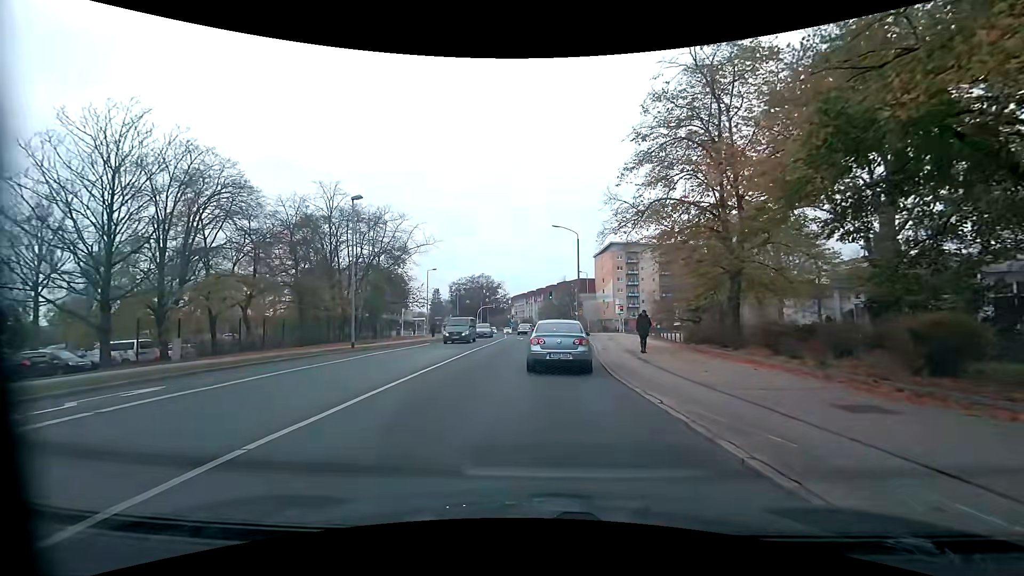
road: tertiary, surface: asphalt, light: Day
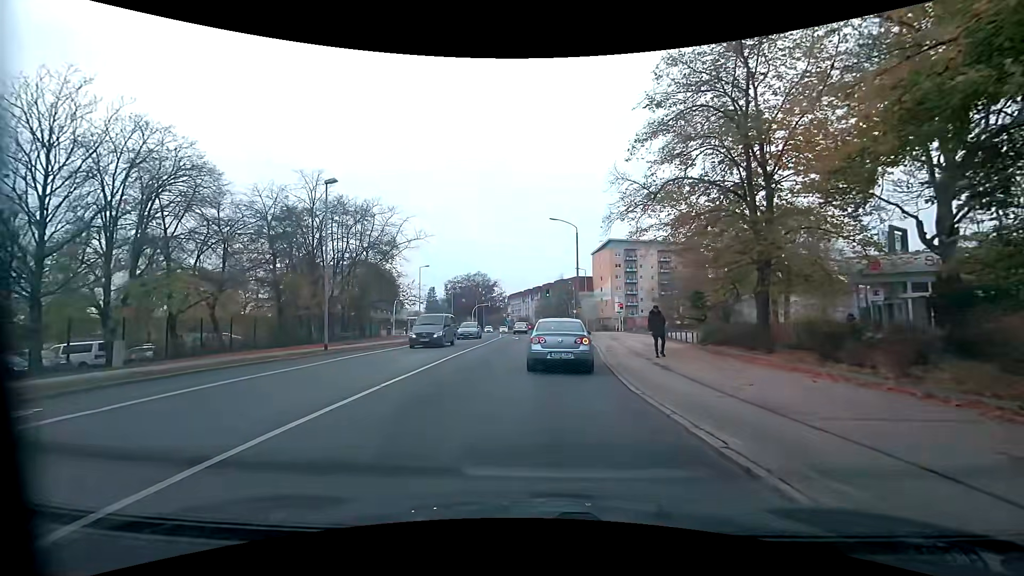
(0.0, +3.0) m; +1°
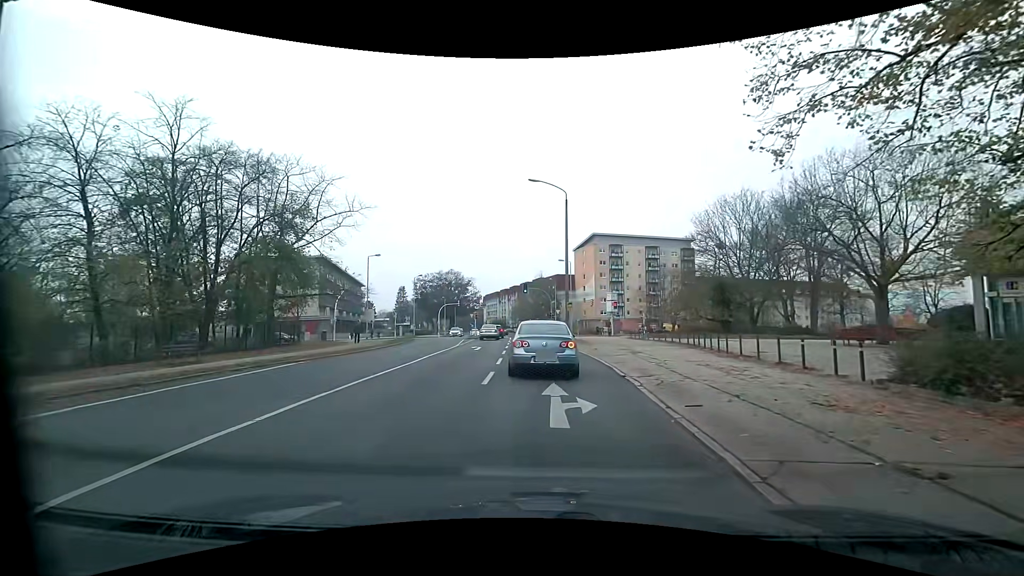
(+0.2, +14.3) m; +2°
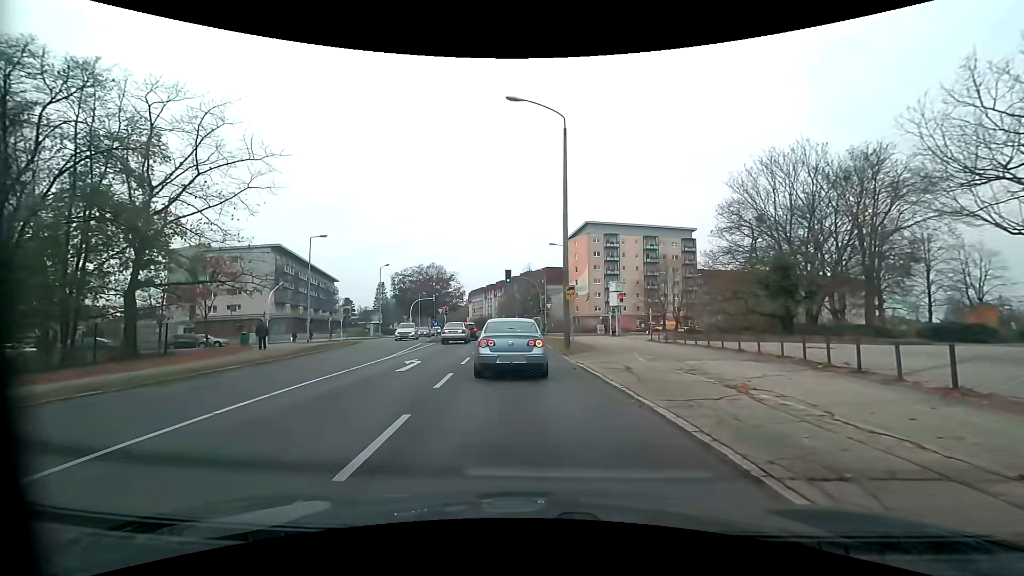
(+0.3, +12.8) m; +1°
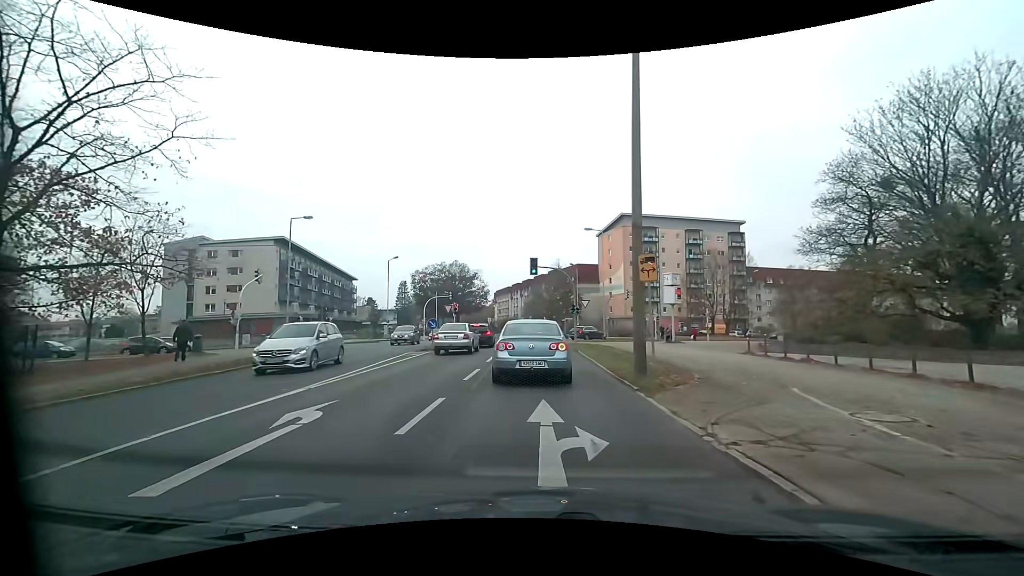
(-0.3, +10.3) m; -3°
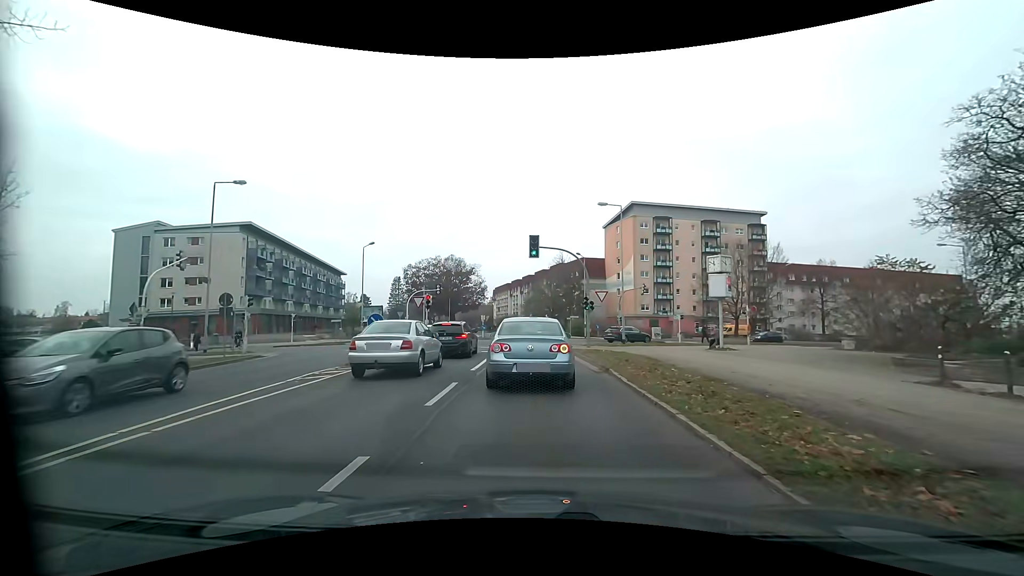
(0.0, +10.0) m; 0°
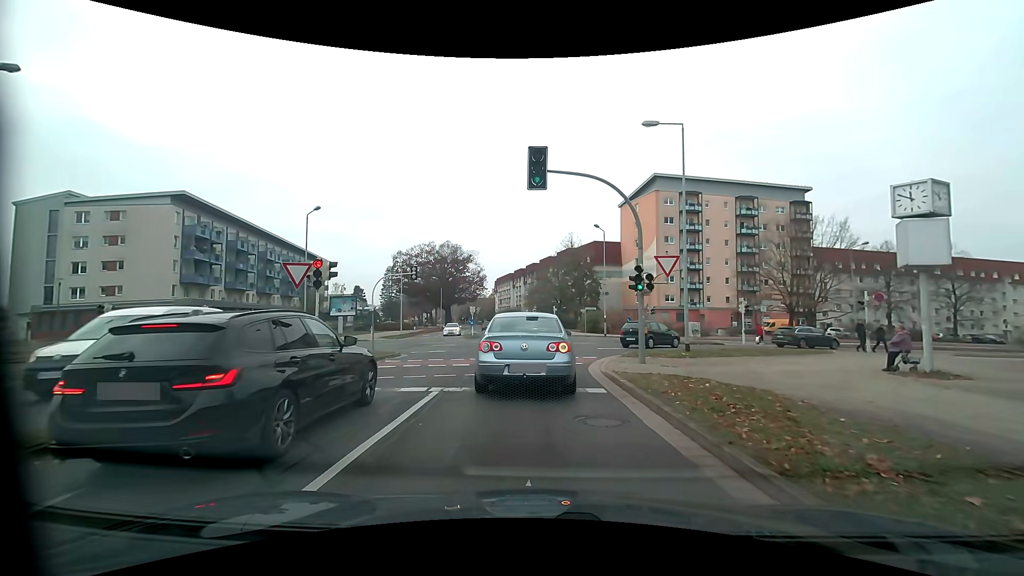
(-0.1, +14.8) m; 0°
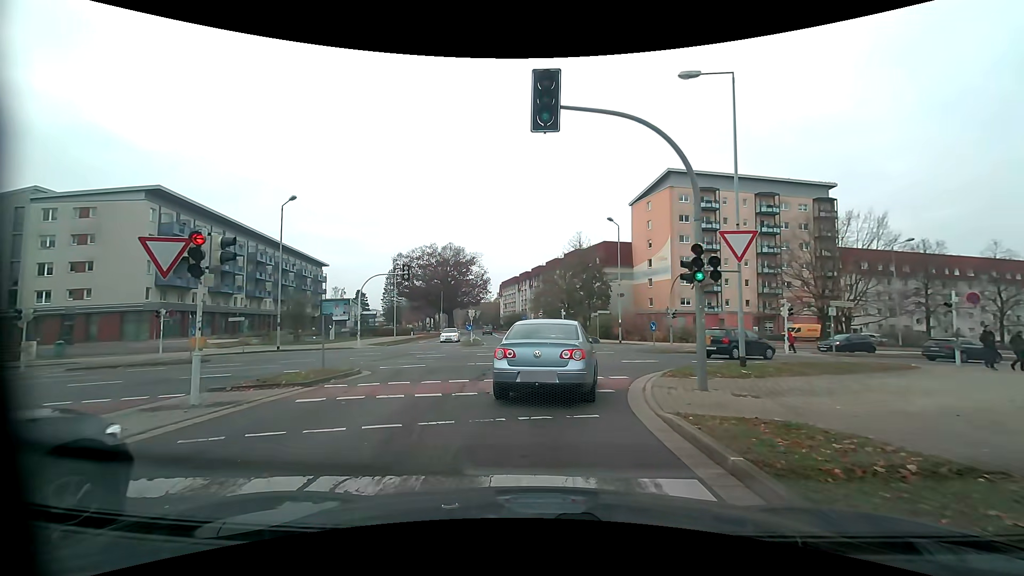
(0.0, +5.2) m; -1°
(0, +10) (0, +20) (-1, +30) (-2, +40) (-3, +50) (-5, +60) (-7, +70) (-8, +79) (-9, +89) (-11, +99) m
